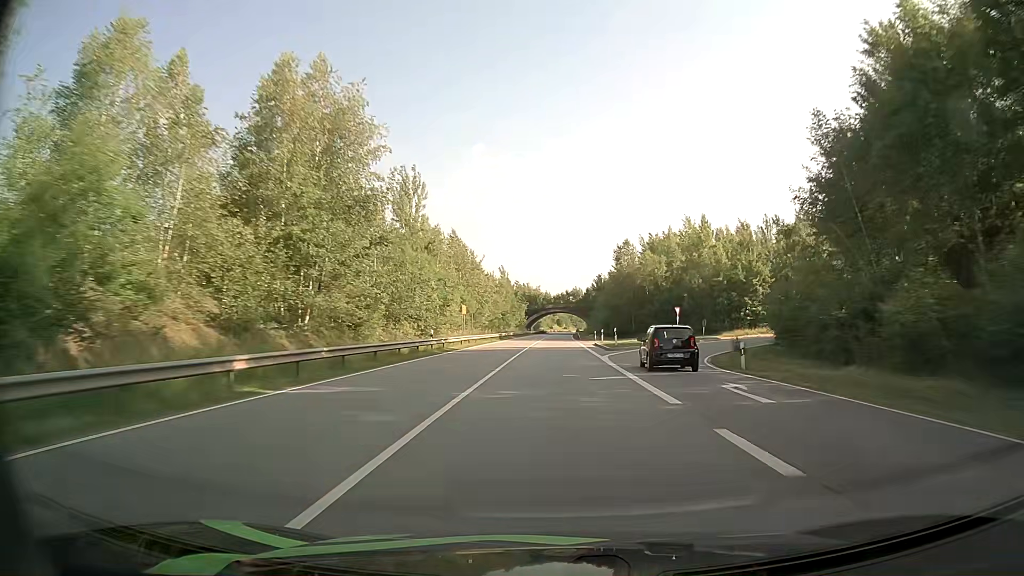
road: primary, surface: asphalt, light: Day
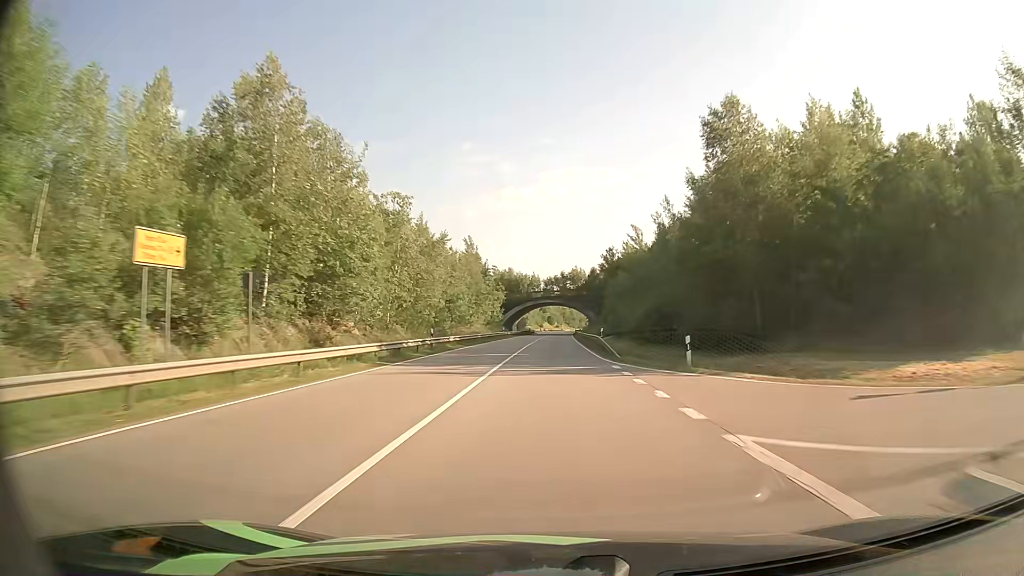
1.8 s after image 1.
(+0.4, +51.8) m; +1°
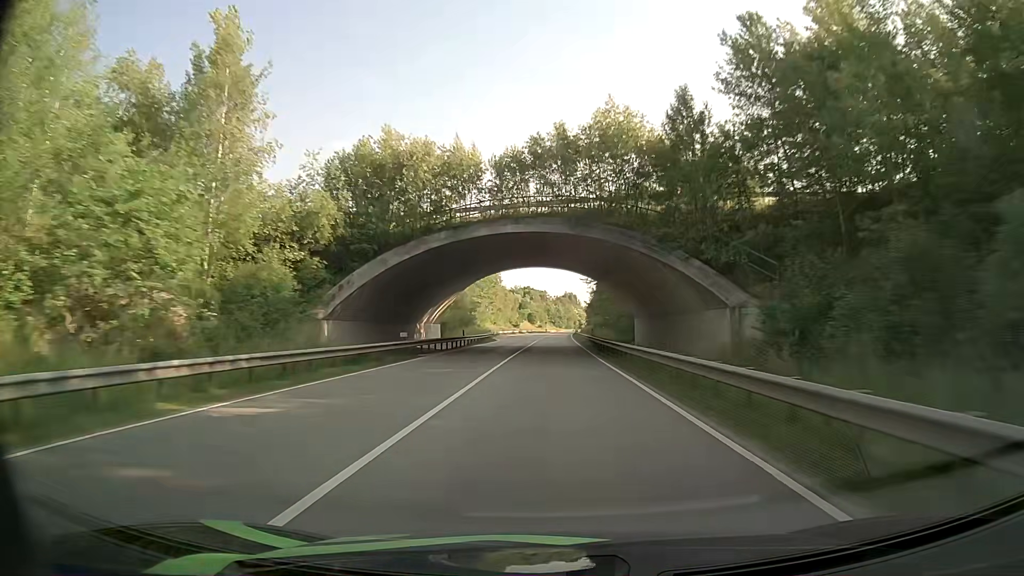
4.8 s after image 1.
(+1.0, +86.8) m; +1°
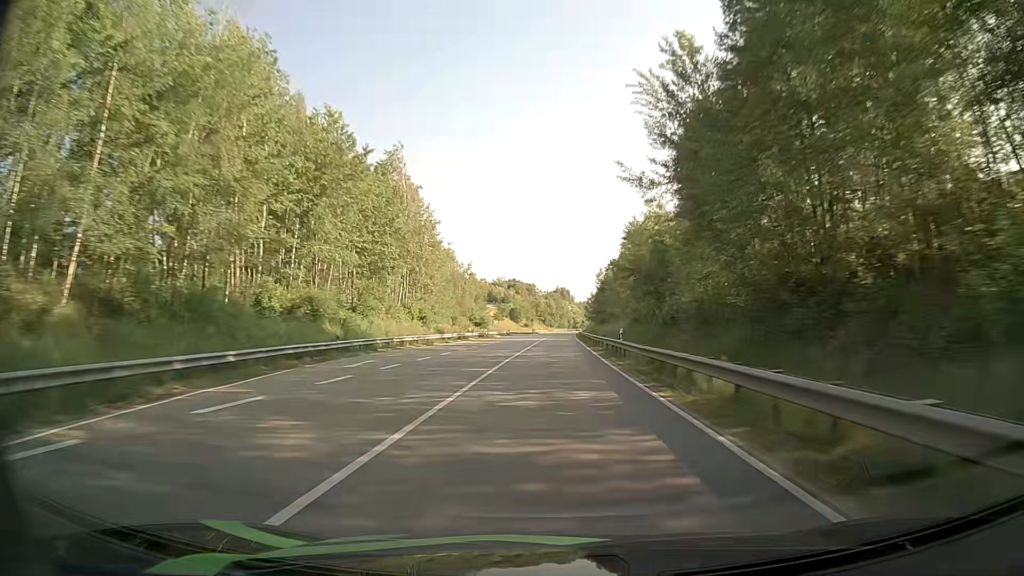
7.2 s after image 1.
(+0.2, +69.7) m; +1°
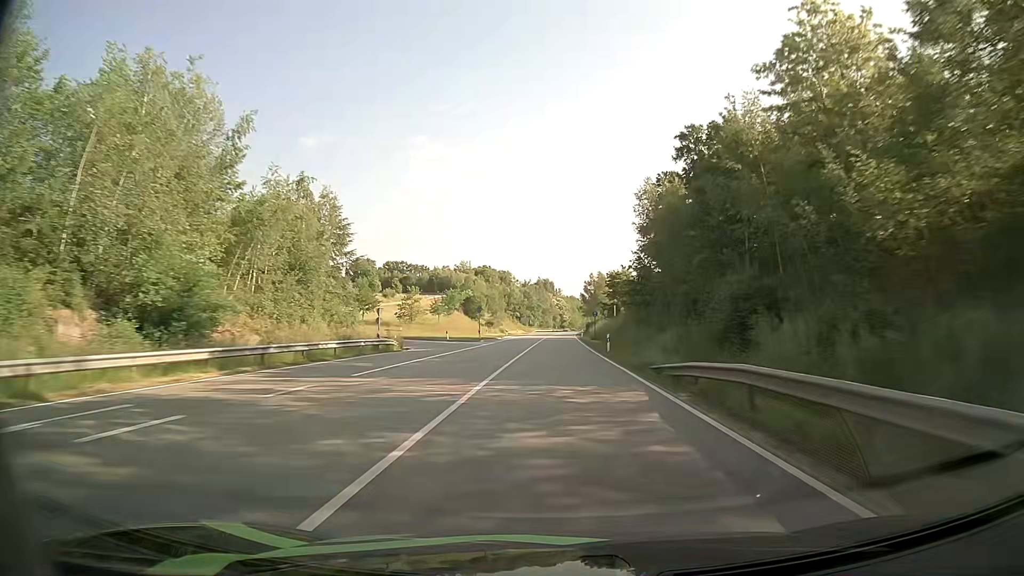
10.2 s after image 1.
(+1.5, +87.2) m; +2°
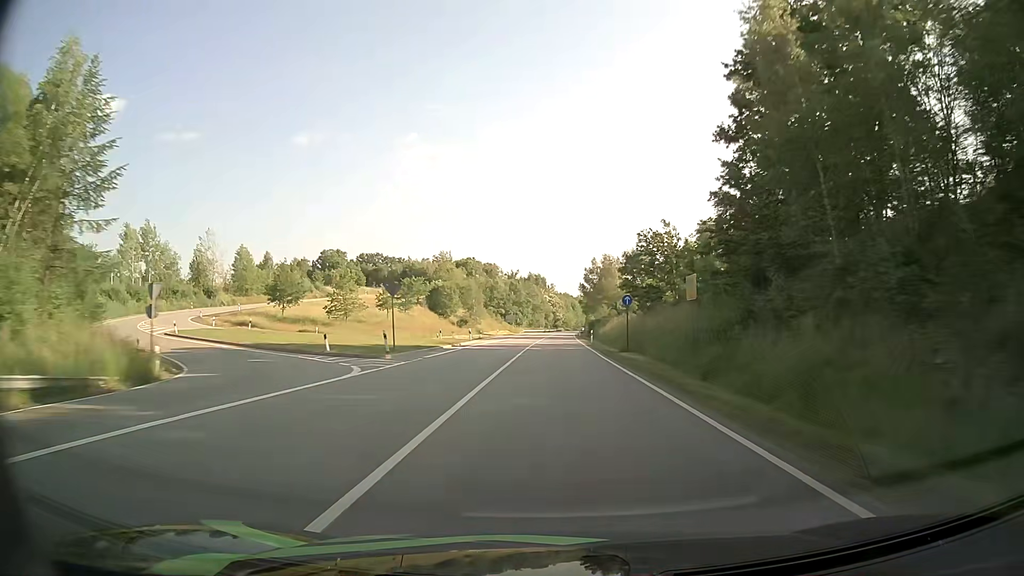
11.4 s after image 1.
(+0.3, +34.9) m; +1°
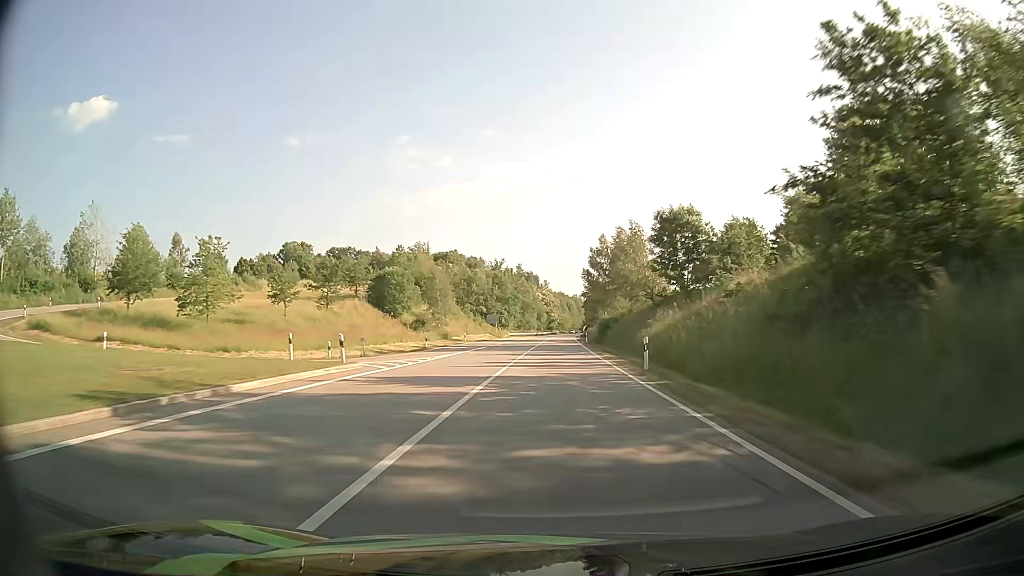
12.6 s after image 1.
(+0.2, +34.9) m; +1°
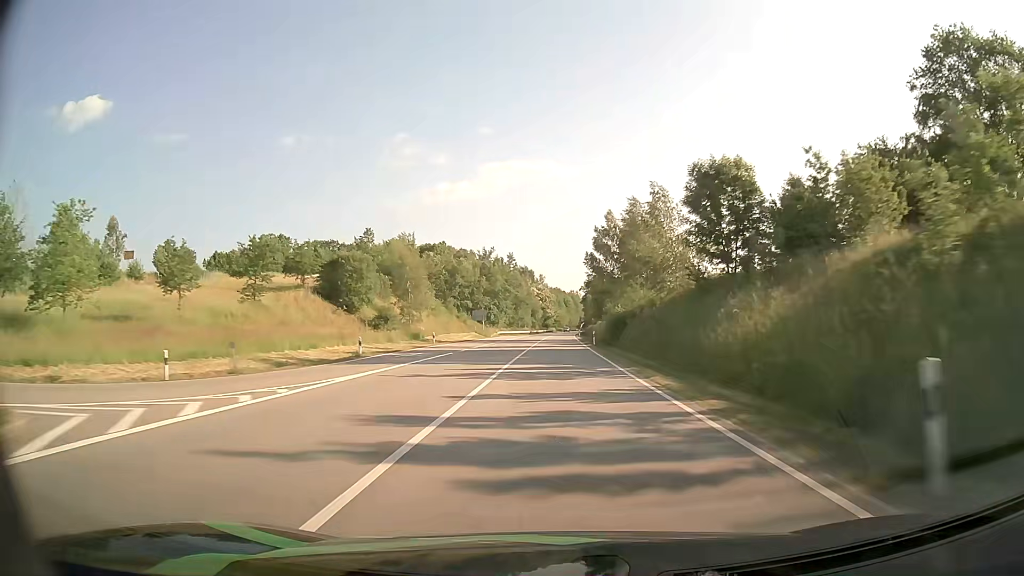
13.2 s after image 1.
(0.0, +17.5) m; 0°
(0, +10) (0, +20) (0, +30) (0, +40) (+1, +50) (+1, +60) (+1, +70) (+1, +80) (+1, +90) (+2, +100) m
